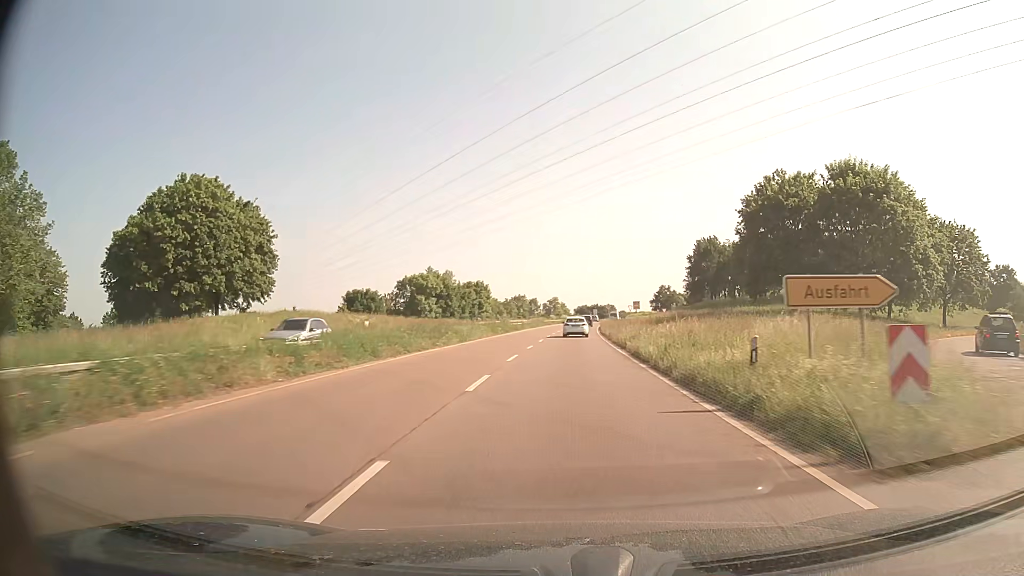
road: trunk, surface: asphalt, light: Day
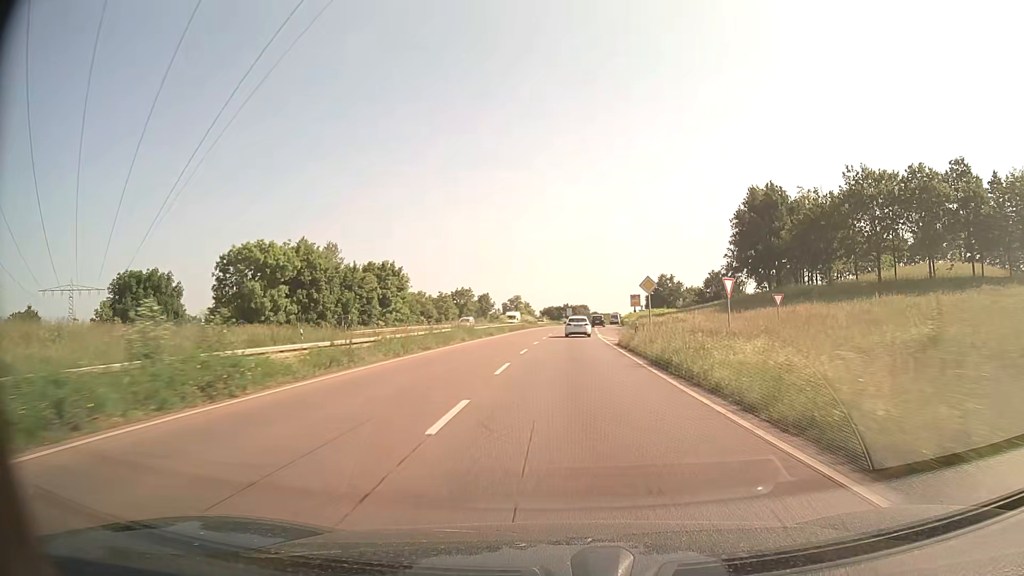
(+1.4, +58.1) m; +3°
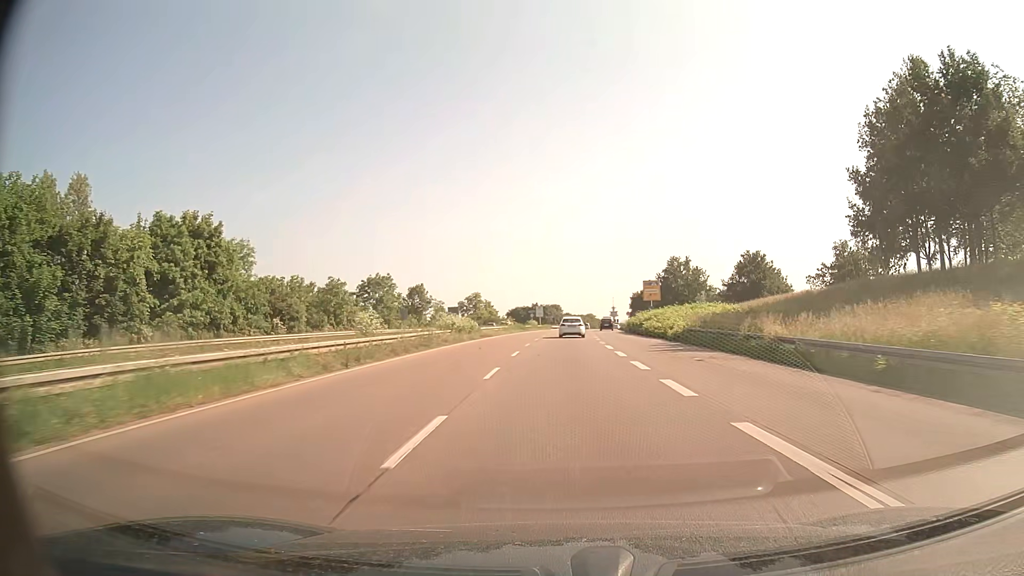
(+1.0, +46.5) m; +3°
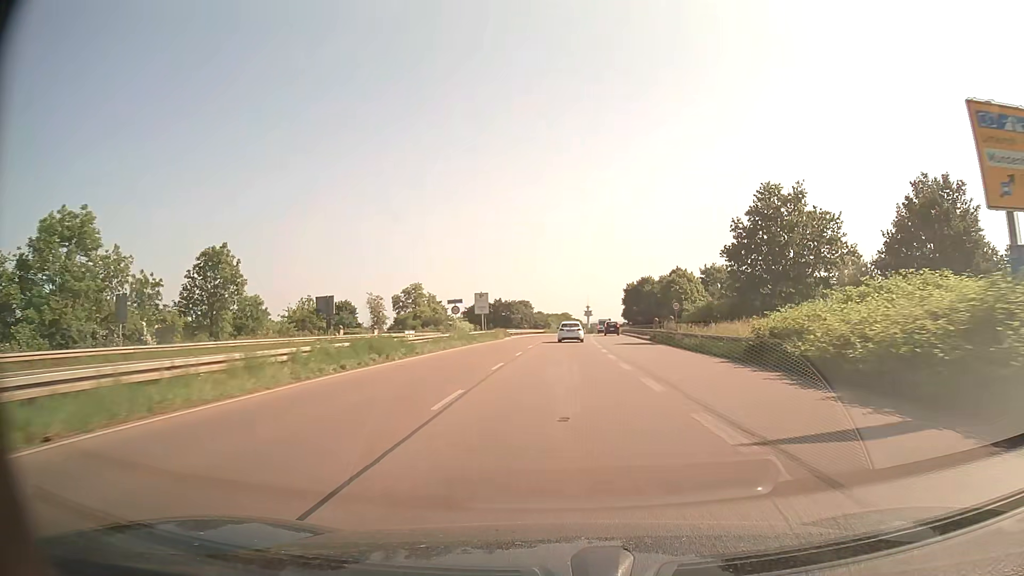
(+1.6, +58.6) m; +2°
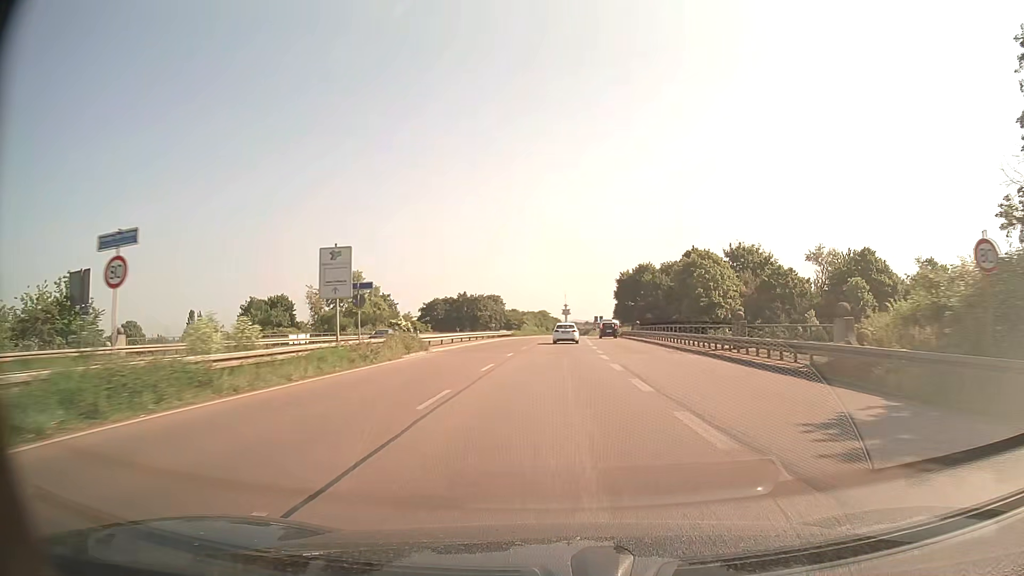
(+0.6, +35.6) m; +2°
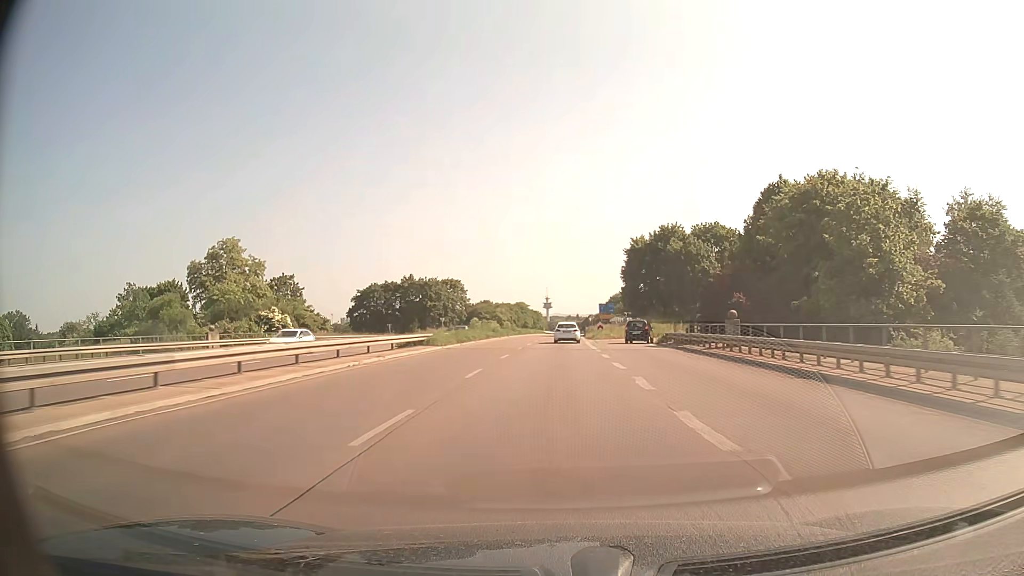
(+0.8, +48.0) m; +2°
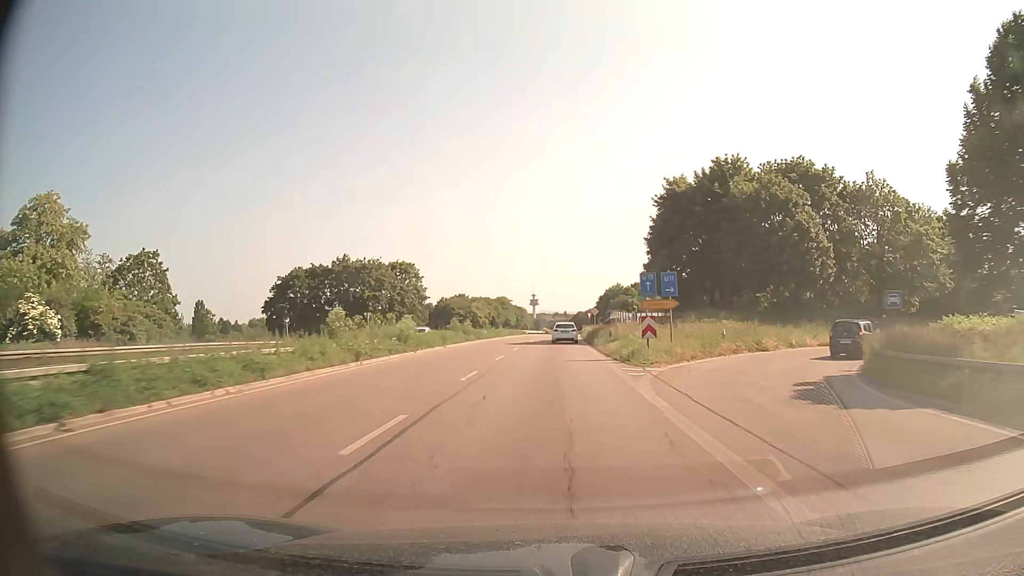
(+0.4, +36.2) m; +1°
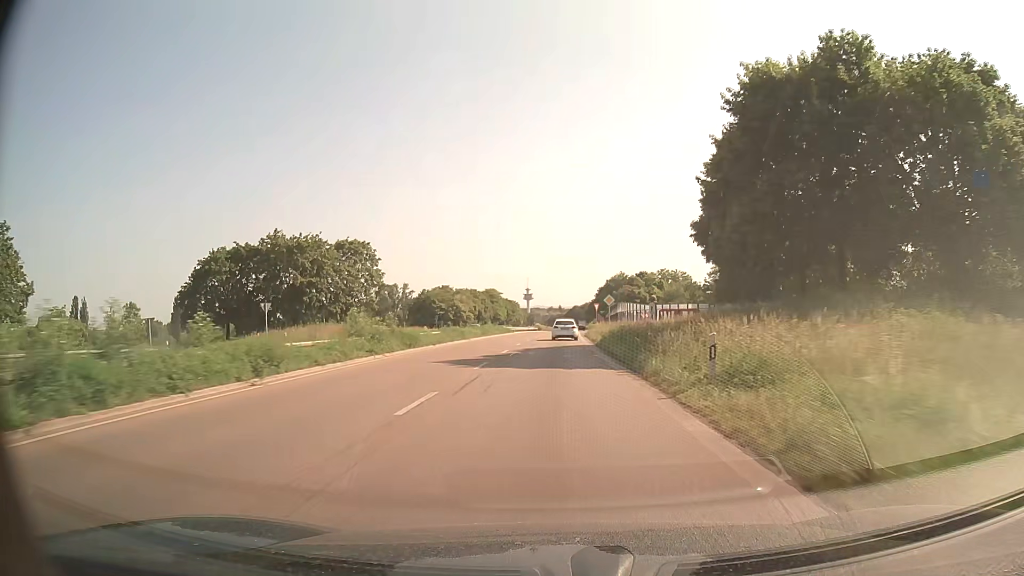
(0.0, +24.2) m; 0°
(0, +10) (0, +20) (0, +30) (0, +40) (+1, +50) (+1, +60) (+1, +70) (+1, +80) (+2, +90) (+2, +100) m
